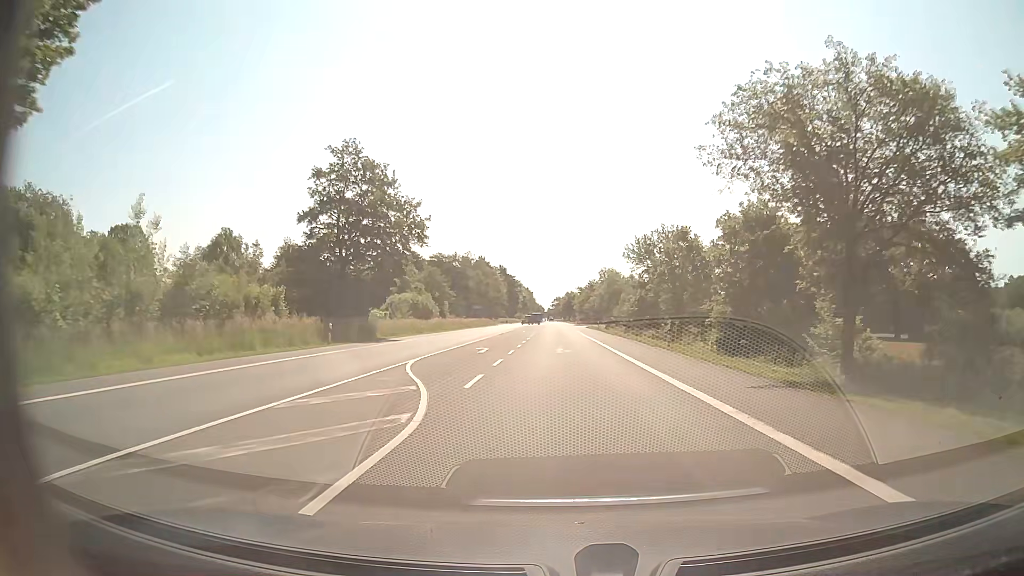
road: secondary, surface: asphalt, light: Day
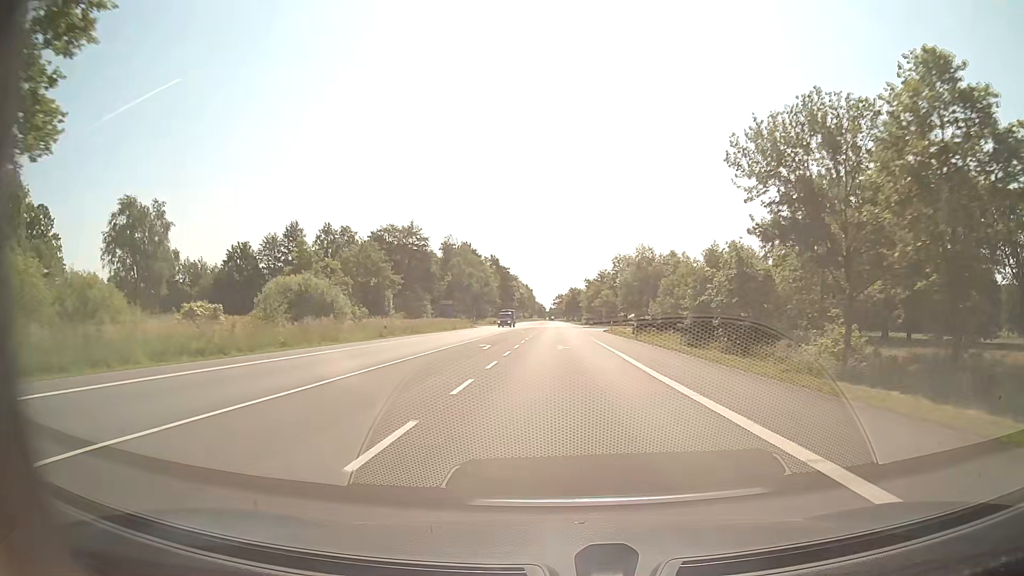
(-0.1, +37.5) m; 0°
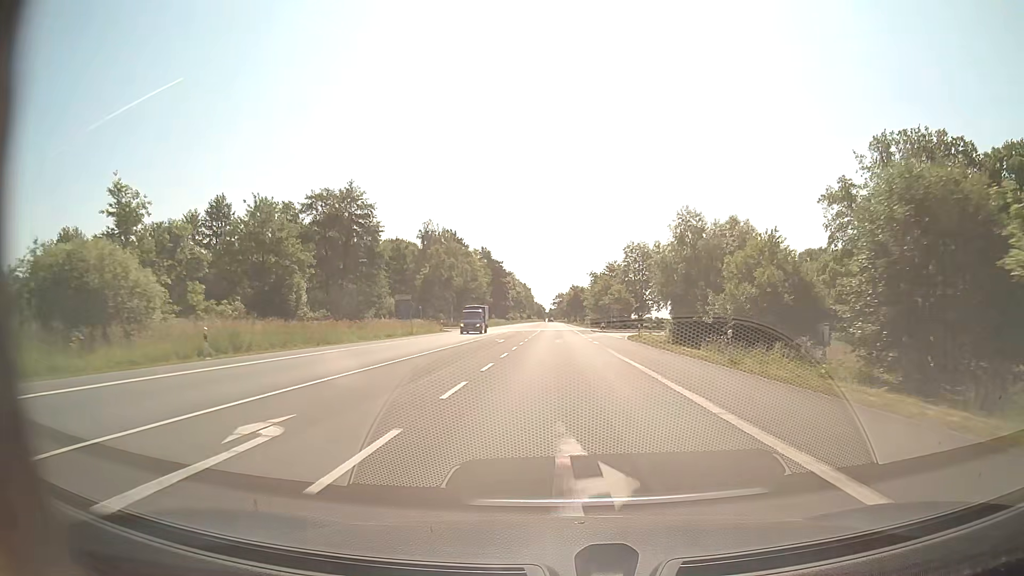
(0.0, +25.0) m; 0°
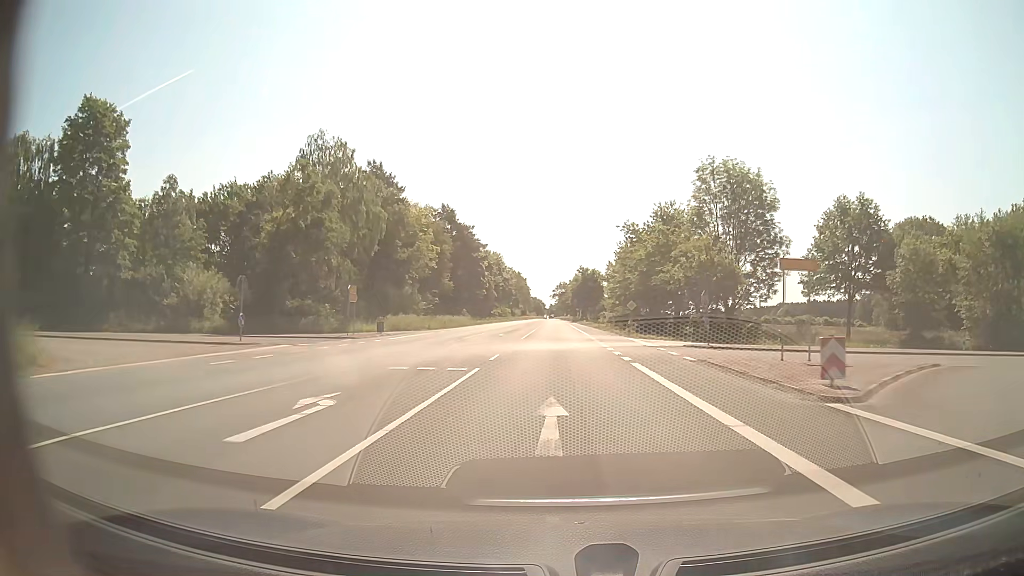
(+0.1, +62.5) m; 0°
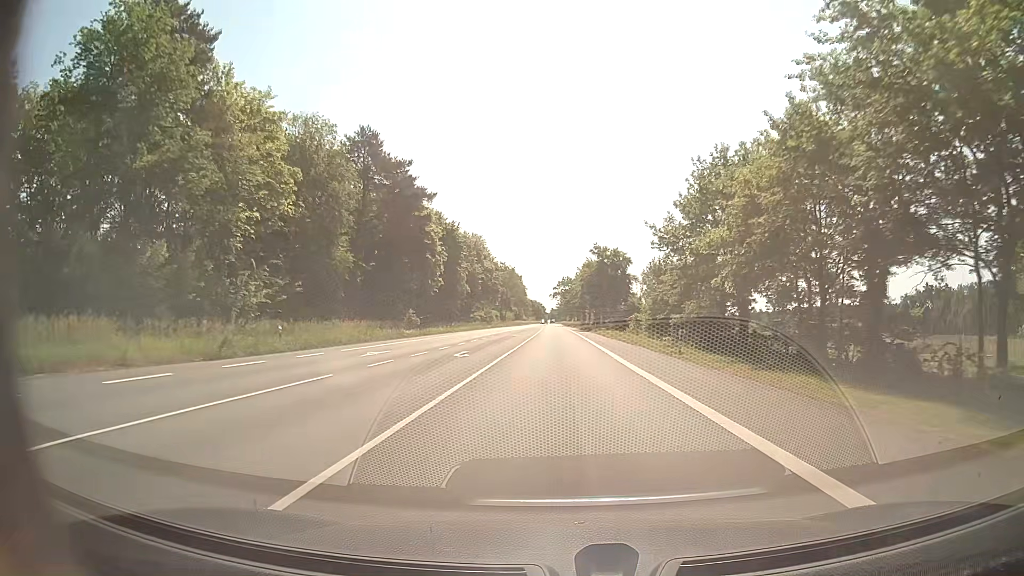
(-0.2, +50.1) m; 0°
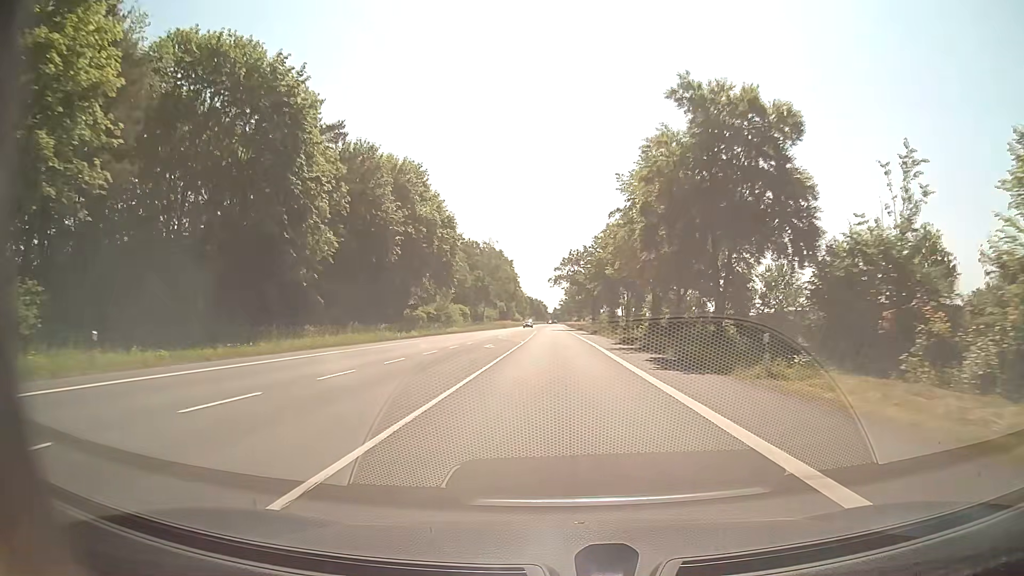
(+0.1, +65.9) m; 0°
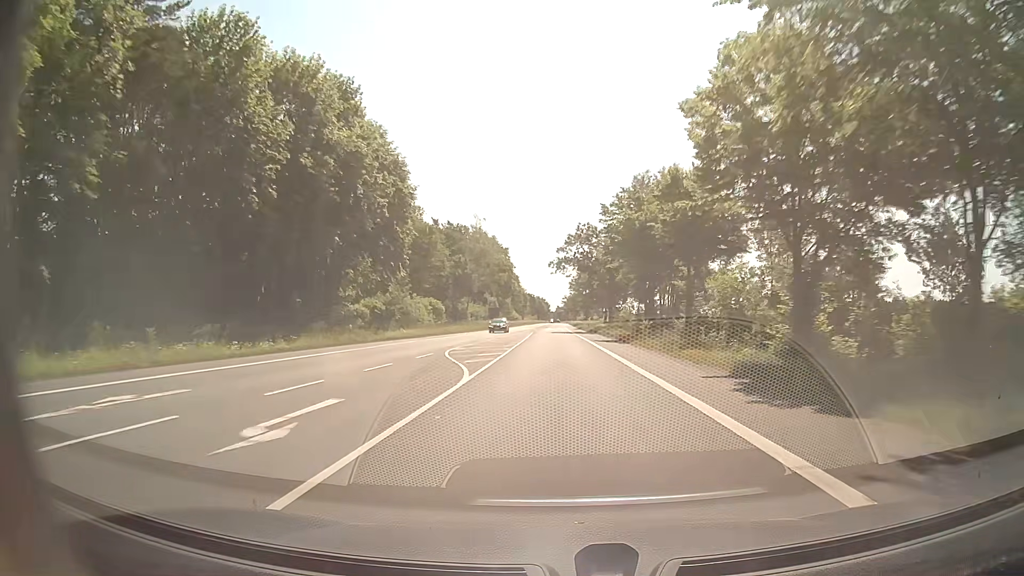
(0.0, +28.2) m; 0°
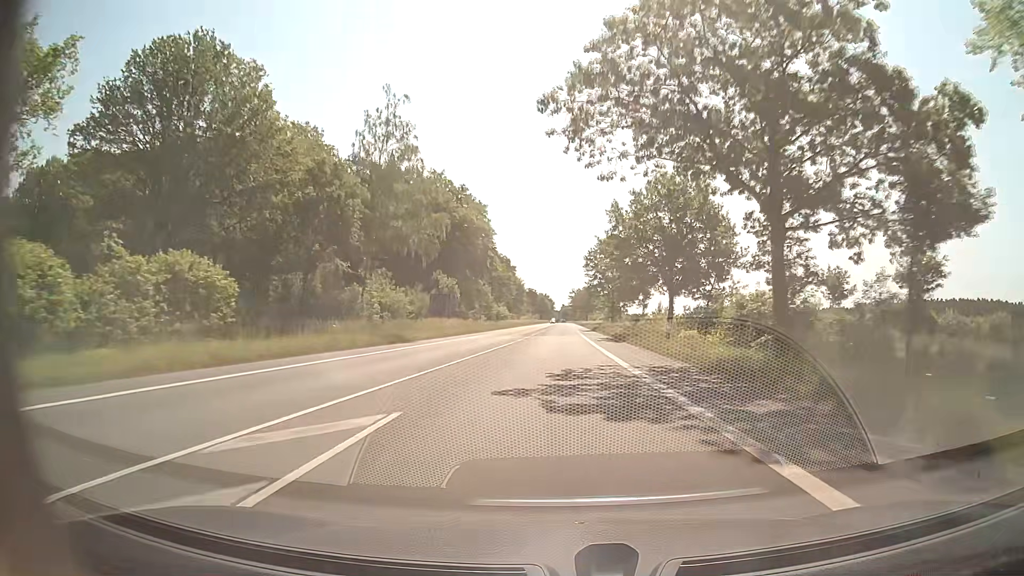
(-0.2, +59.2) m; 0°
(0, +10) (0, +20) (0, +30) (0, +40) (0, +50) (0, +60) (0, +70) (0, +80) (0, +90) (+1, +100) m
